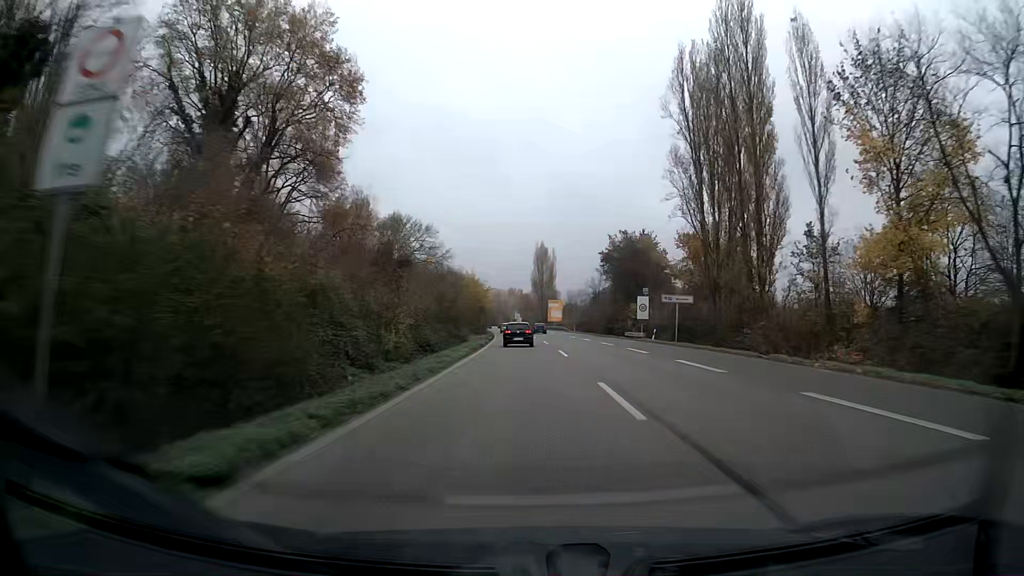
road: trunk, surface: asphalt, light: Day
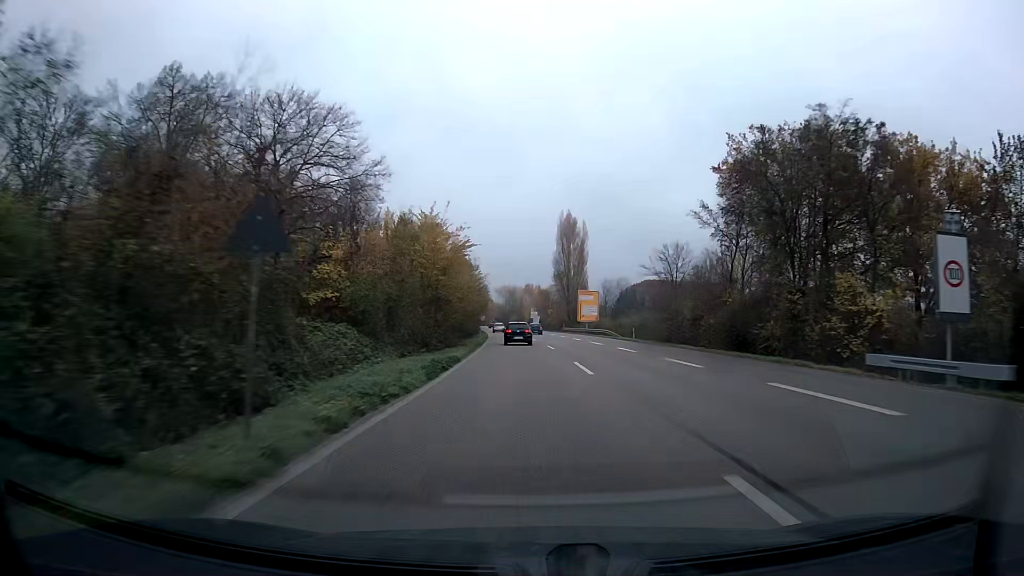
(-0.6, +45.5) m; -1°
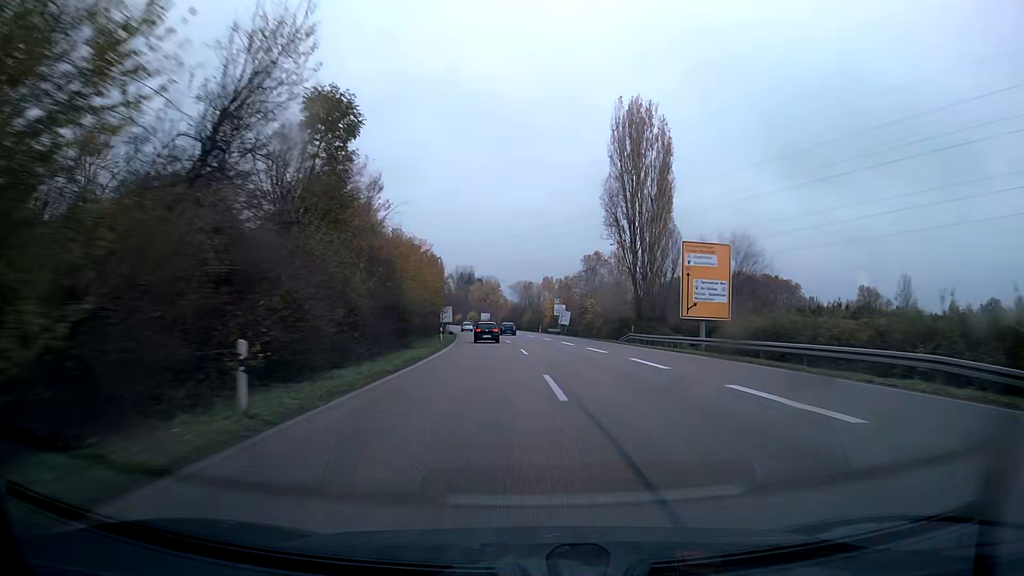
(-0.9, +60.6) m; -2°
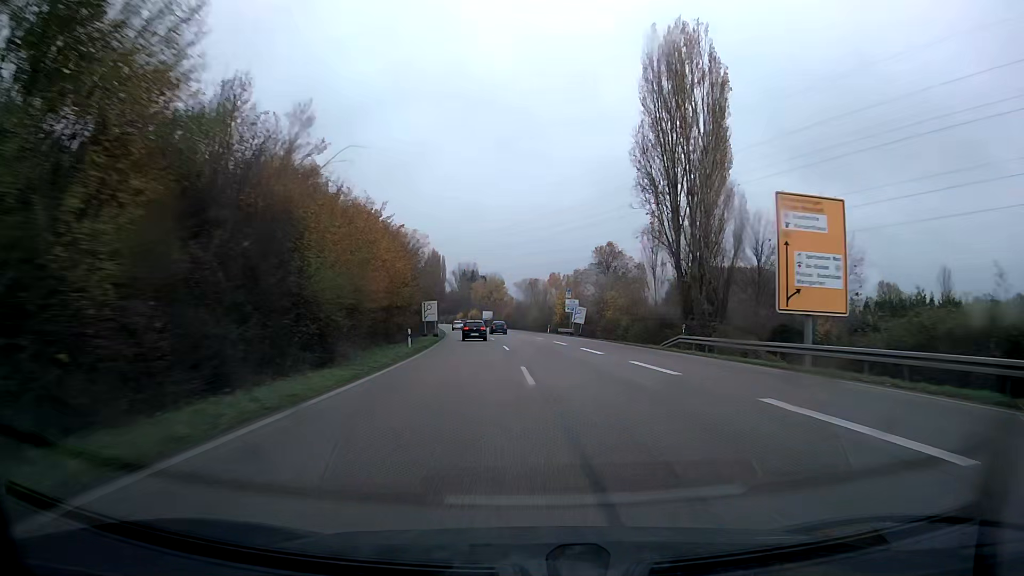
(-0.1, +15.1) m; -1°
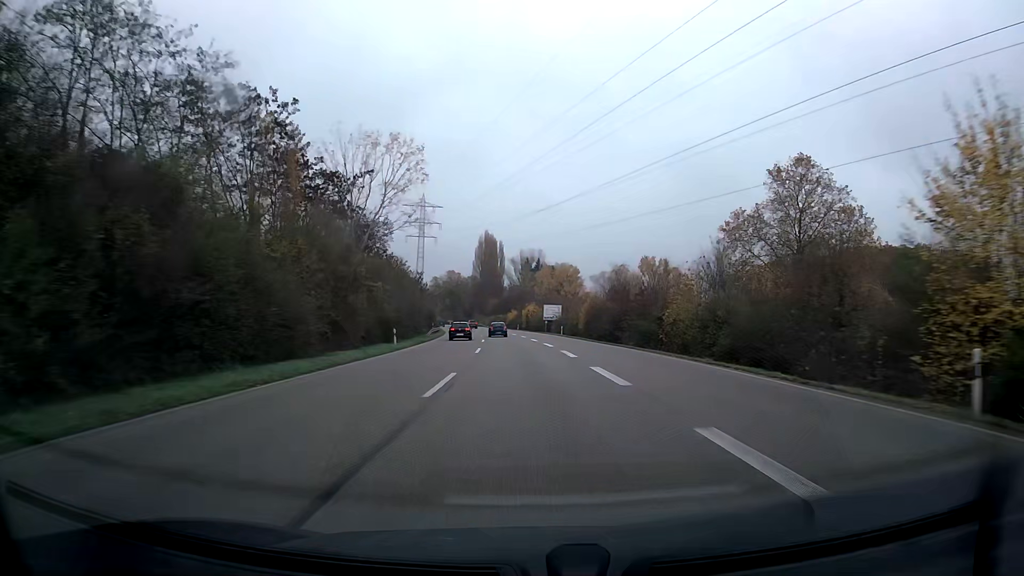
(-3.9, +74.9) m; -6°
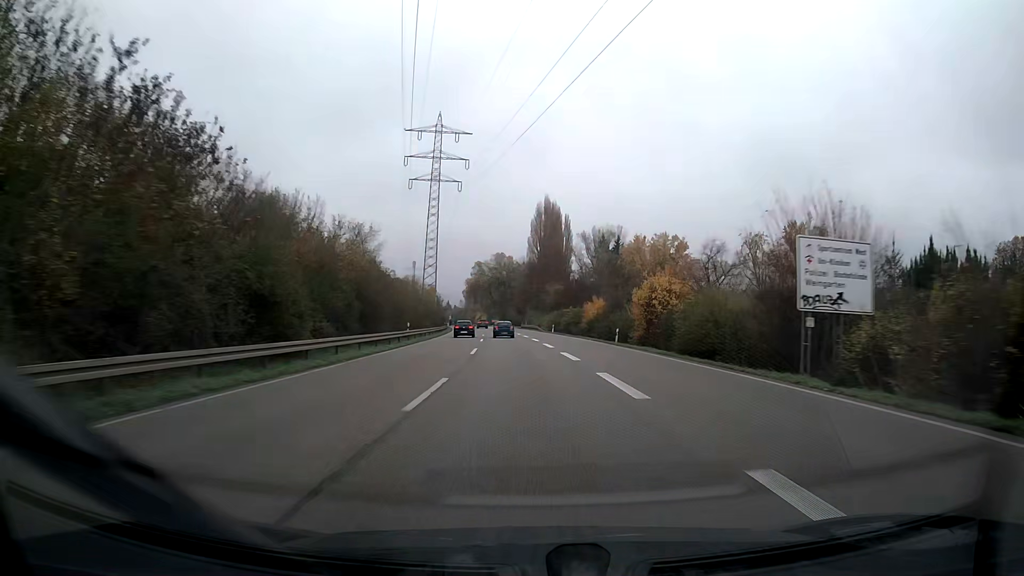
(-3.5, +74.3) m; -5°
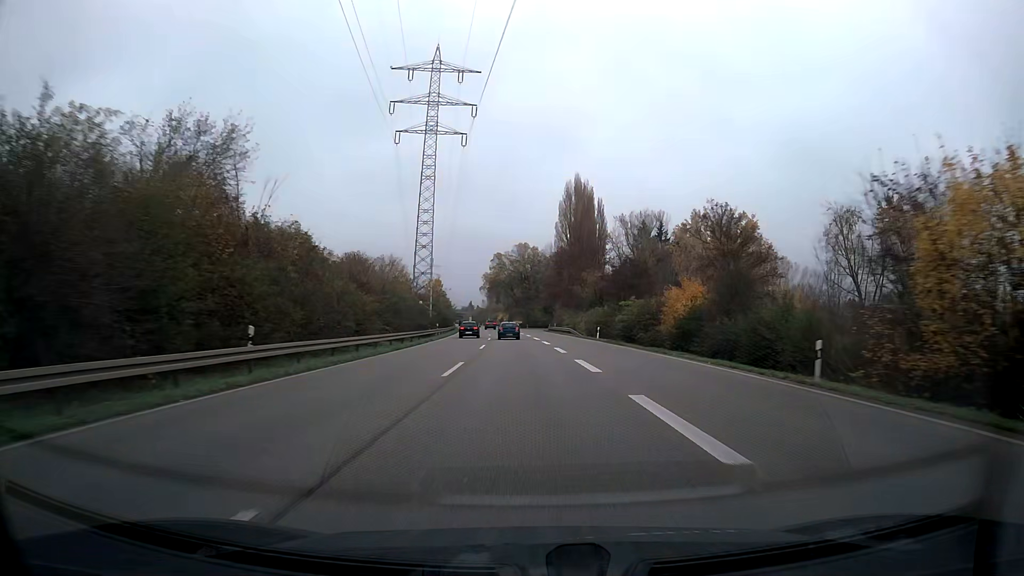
(-0.6, +29.7) m; -2°
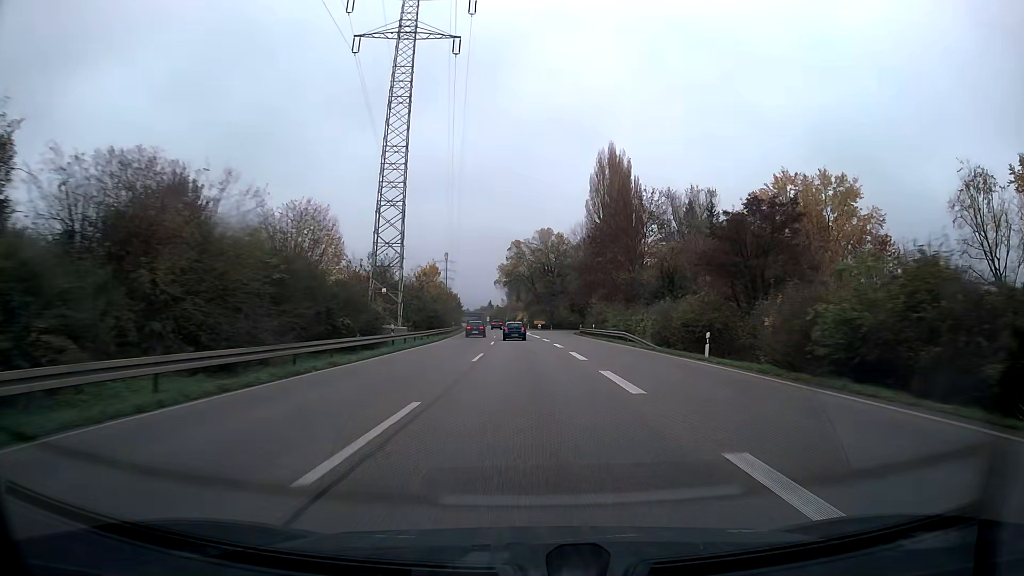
(-0.5, +29.6) m; -2°
(0, +10) (0, +20) (0, +30) (-1, +40) (-1, +50) (-1, +60) (-2, +70) (-2, +80) (-3, +90) (-4, +100) m
